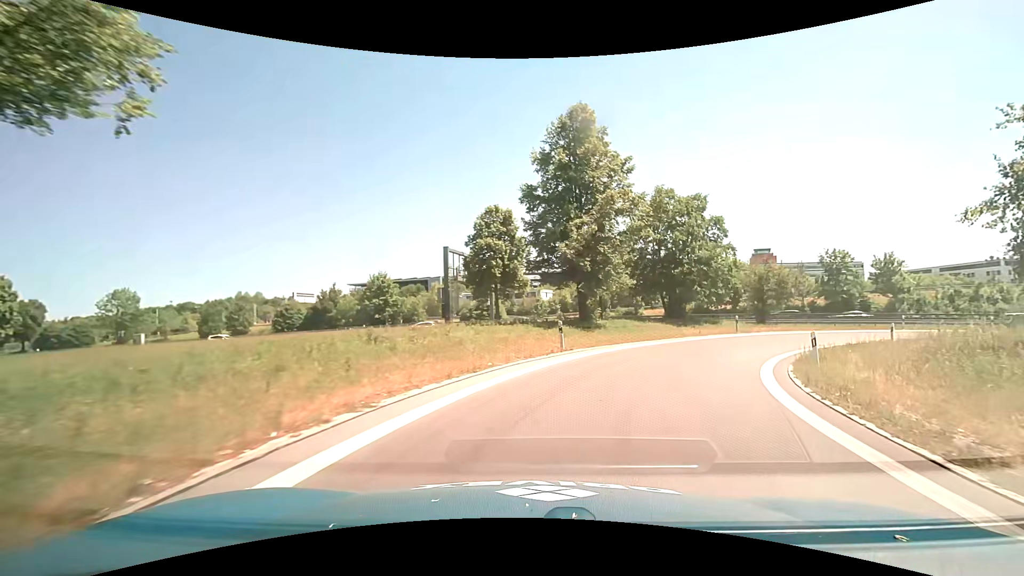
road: motorway_link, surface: asphalt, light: Day
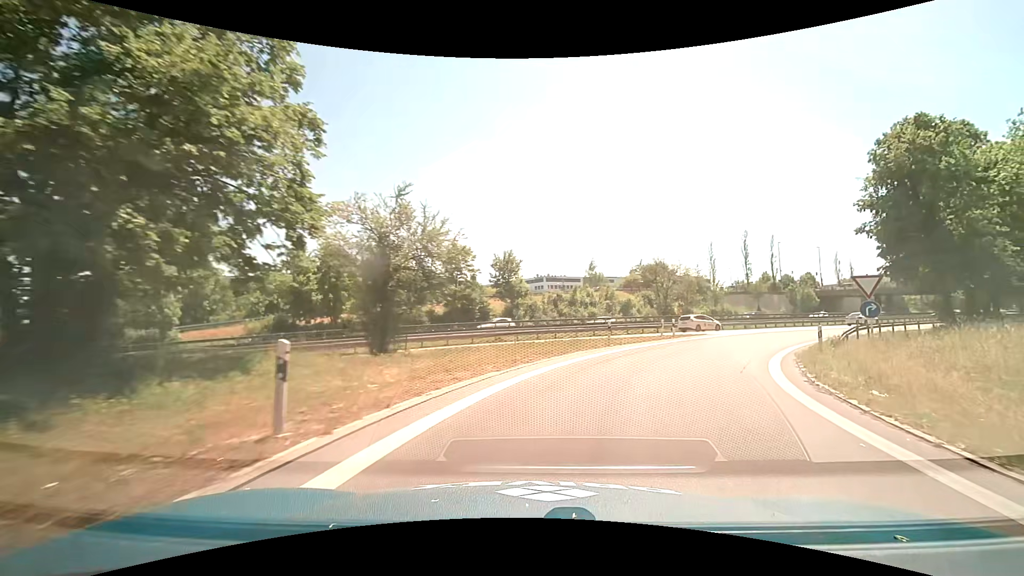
(+10.6, +27.1) m; +43°
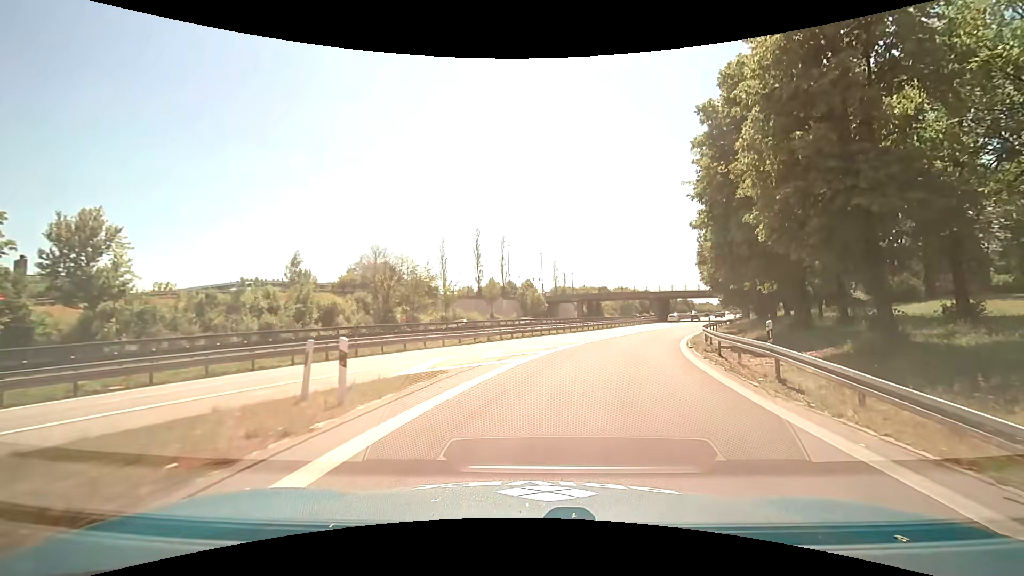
(+6.1, +21.4) m; +30°
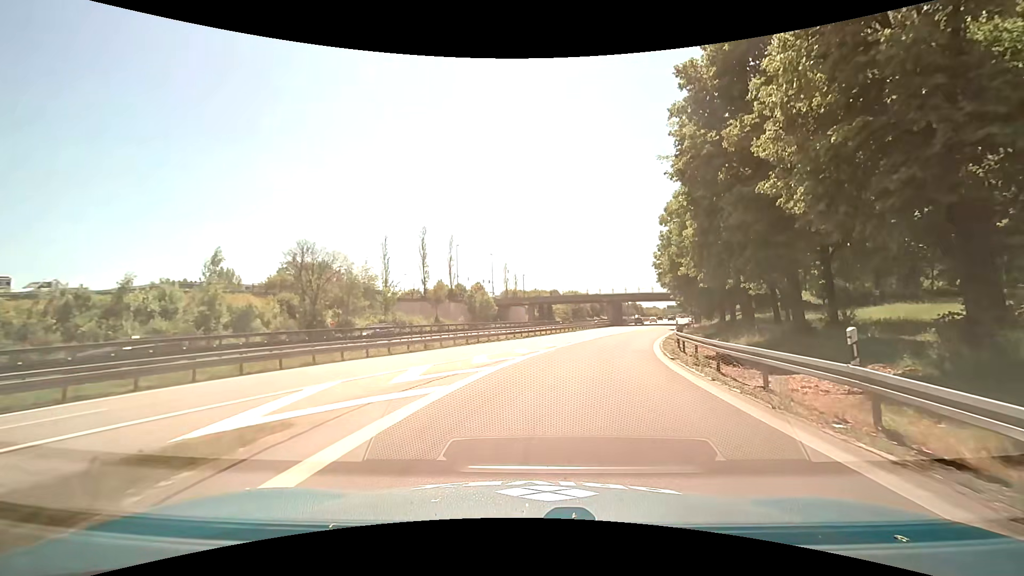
(+0.3, +5.7) m; +6°
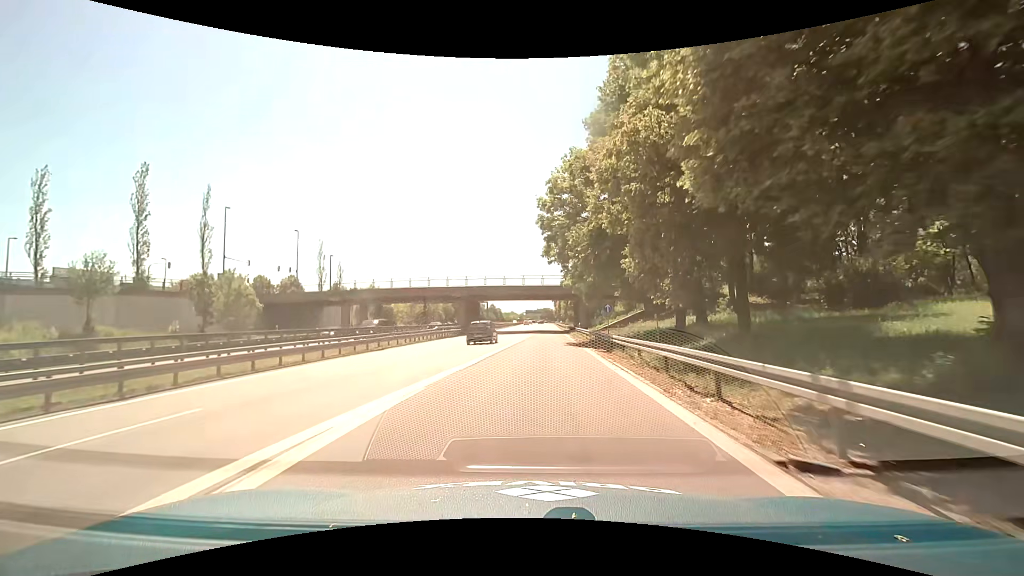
(+6.1, +34.6) m; +16°
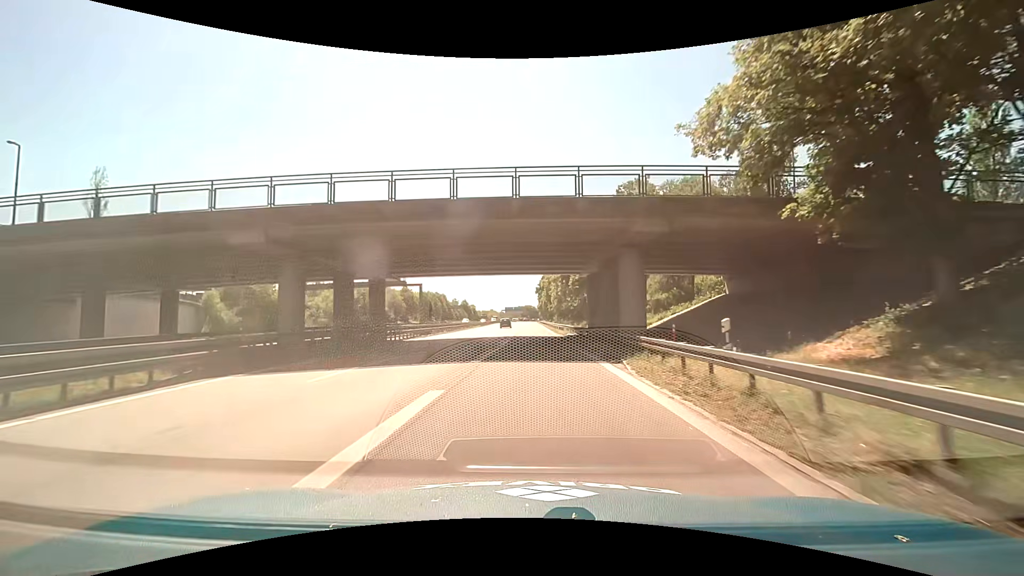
(+1.5, +45.6) m; +2°
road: motorway
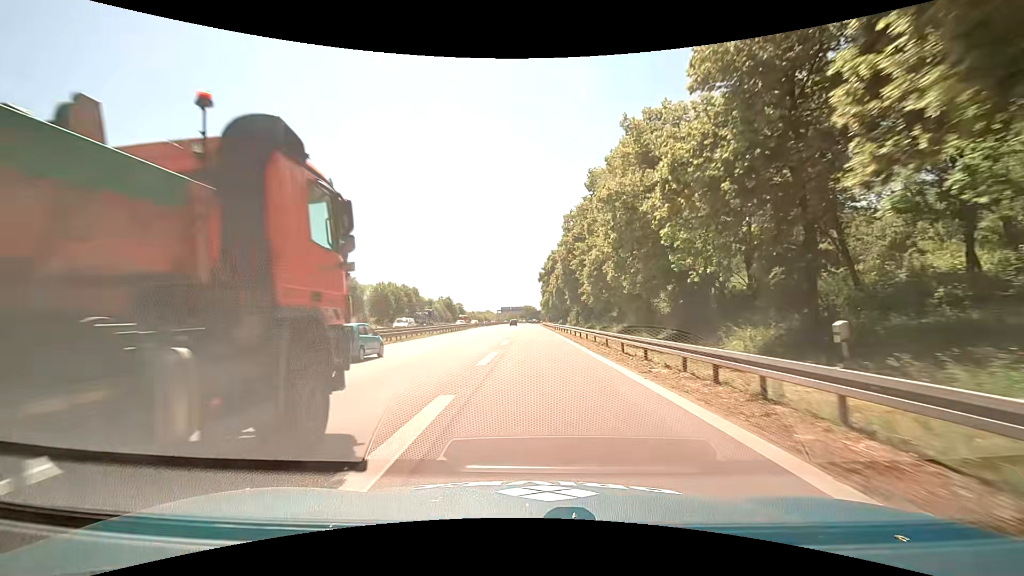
(+0.4, +48.8) m; -1°
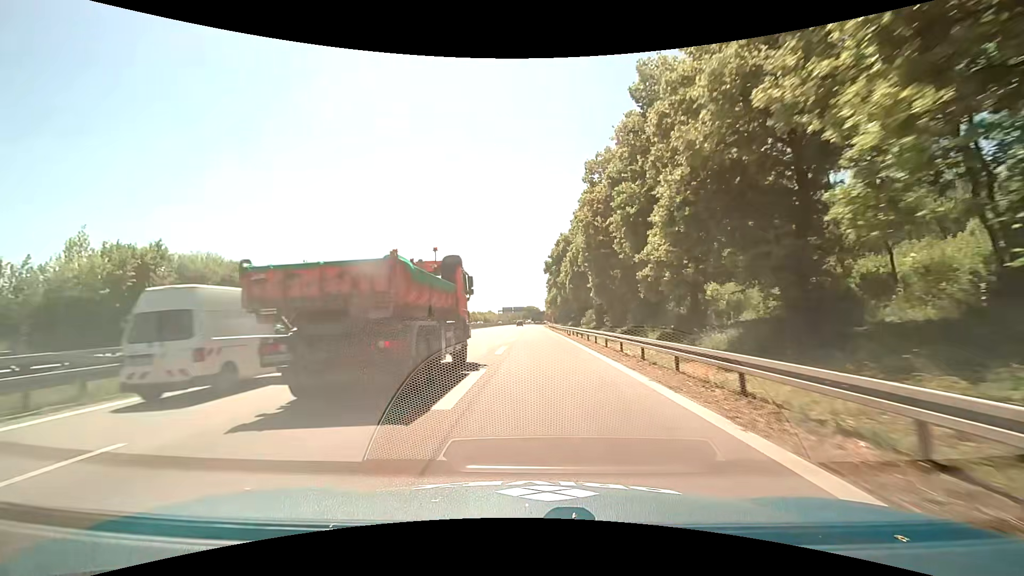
(+0.2, +19.3) m; 0°
(0, +10) (0, +20) (-1, +30) (-2, +40) (-2, +50) (-2, +60) (-2, +70) (-3, +80) (-3, +90) (-2, +100) m
